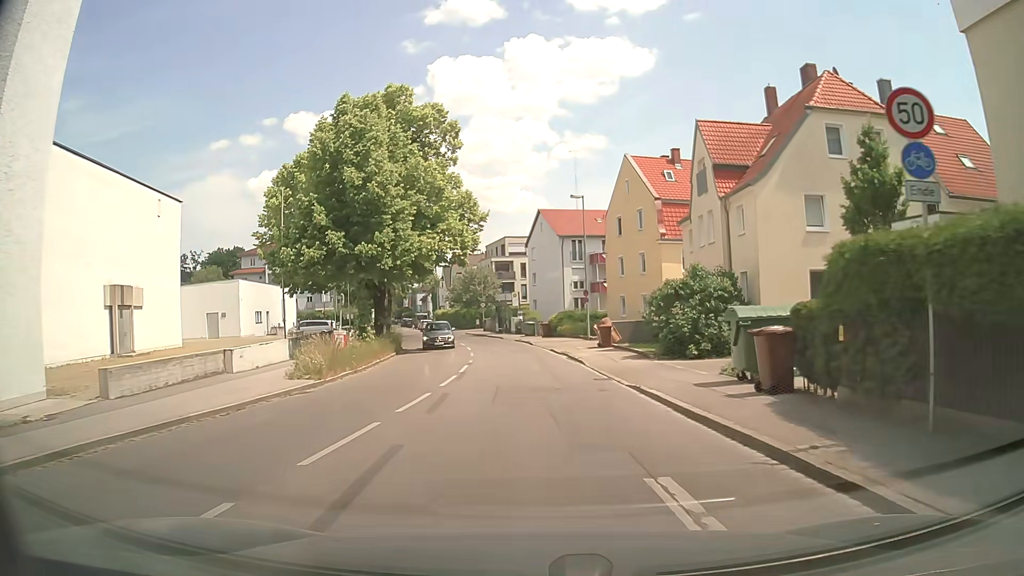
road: tertiary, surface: asphalt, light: Day
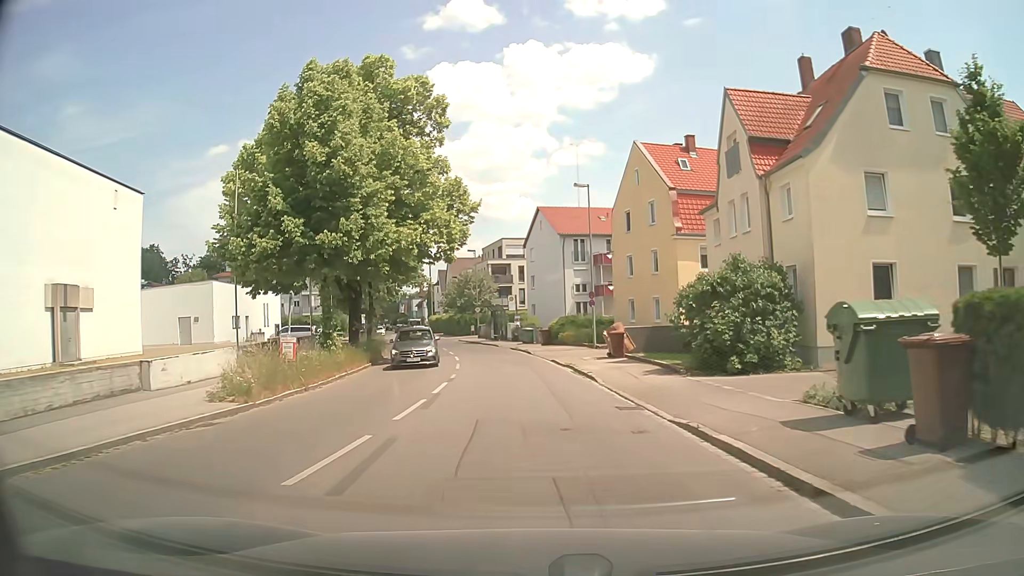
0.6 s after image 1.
(0.0, +5.1) m; 0°
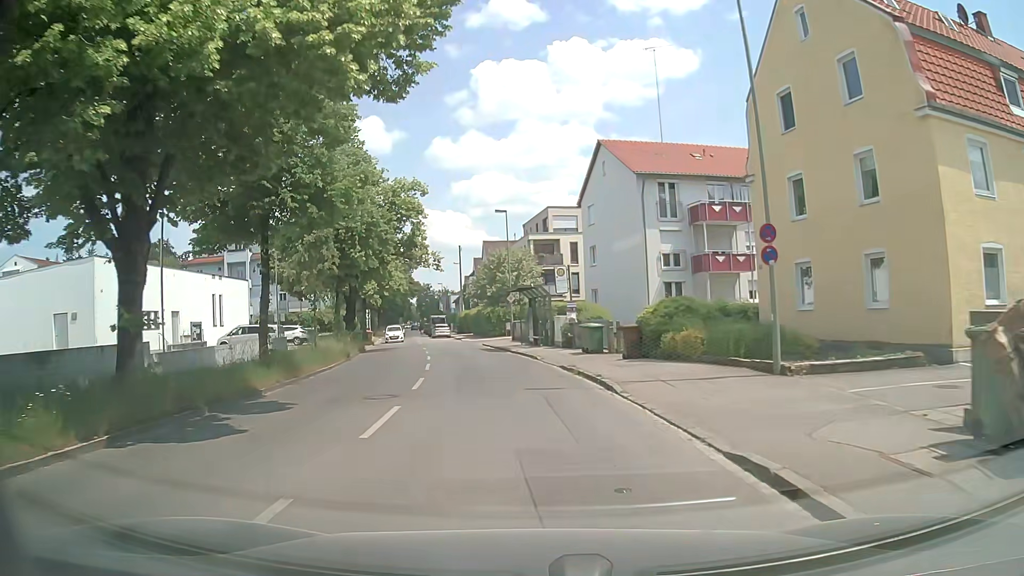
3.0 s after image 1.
(-0.6, +22.1) m; -4°
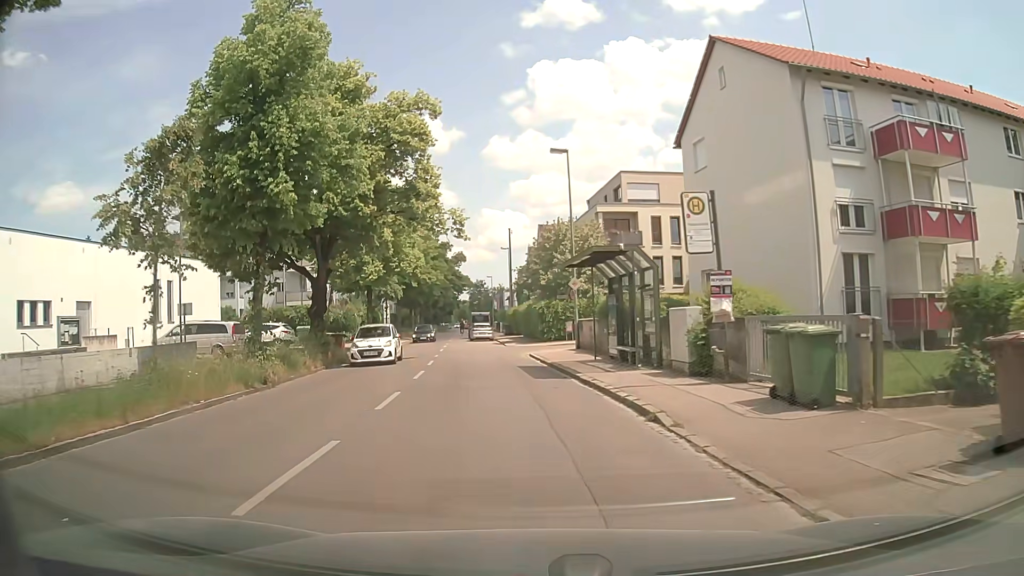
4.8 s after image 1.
(-0.6, +15.9) m; -4°
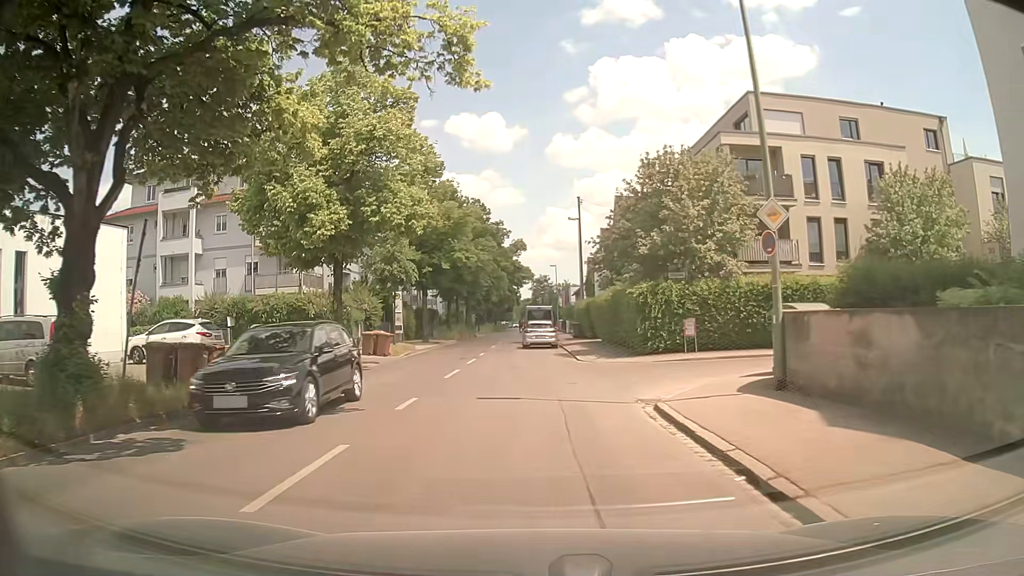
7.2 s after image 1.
(-1.2, +17.9) m; -7°
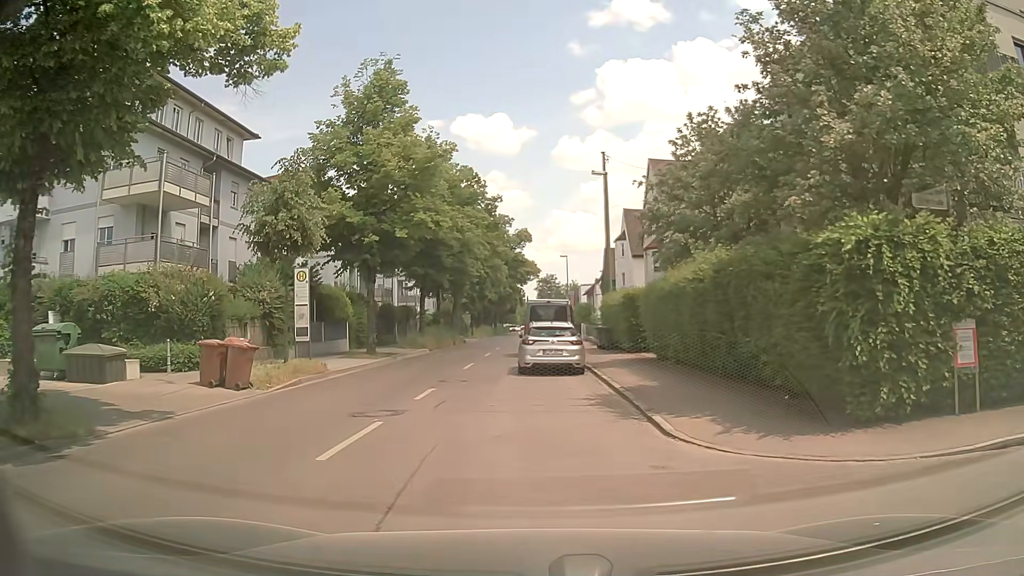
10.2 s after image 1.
(0.0, +15.8) m; 0°
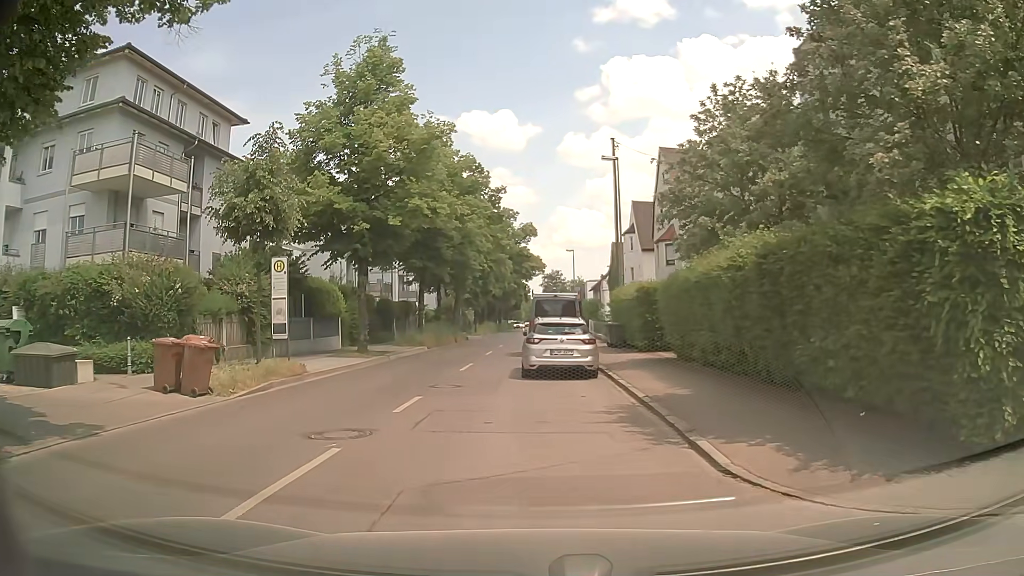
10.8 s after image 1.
(0.0, +2.3) m; -1°
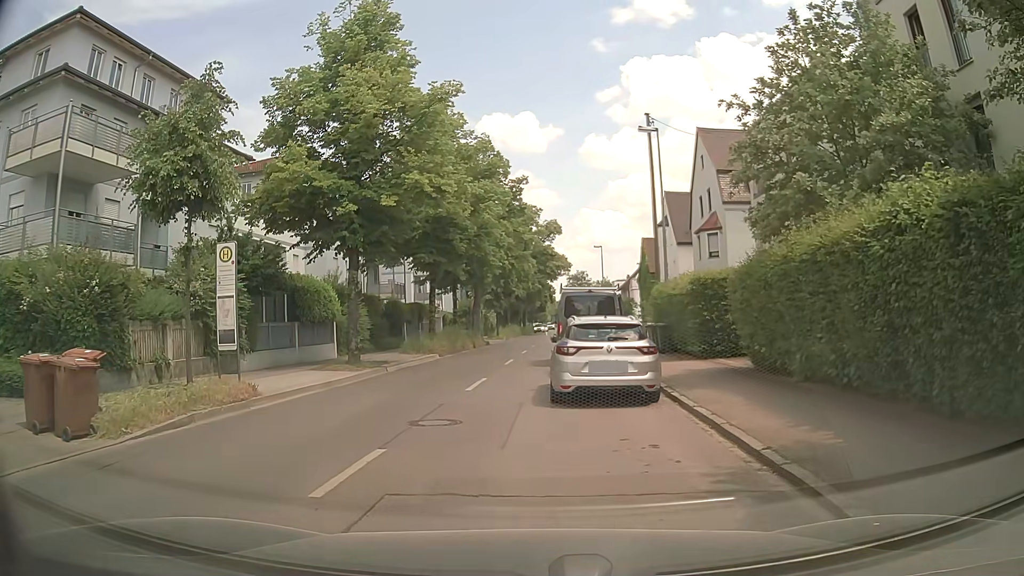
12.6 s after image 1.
(0.0, +4.7) m; -3°
(-1, +10) (-1, +20) (-1, +30) (0, +40) (+1, +50) (+1, +60) (+2, +70) (+3, +80) (+3, +90) (+4, +100) m
